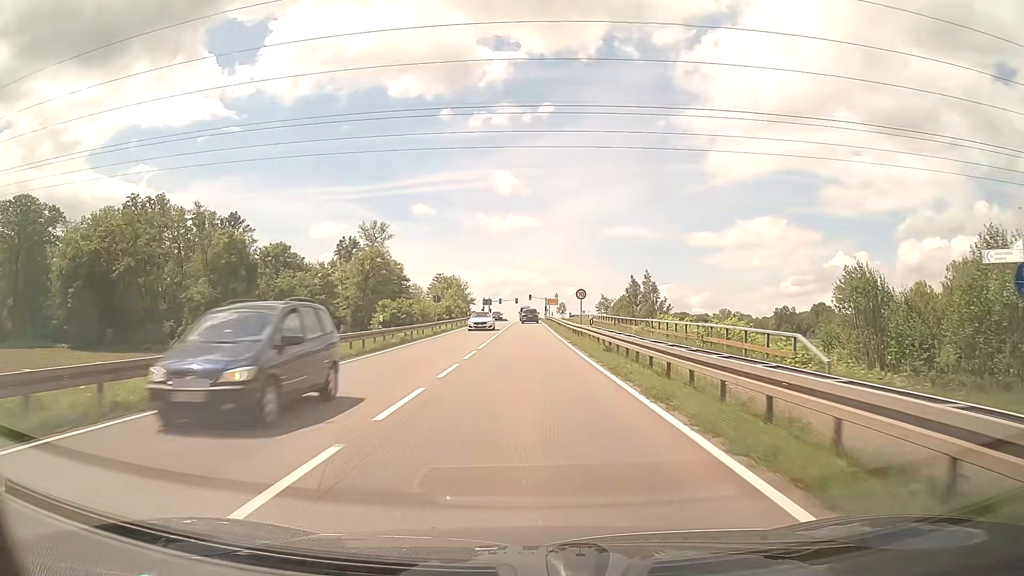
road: secondary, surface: asphalt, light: Day
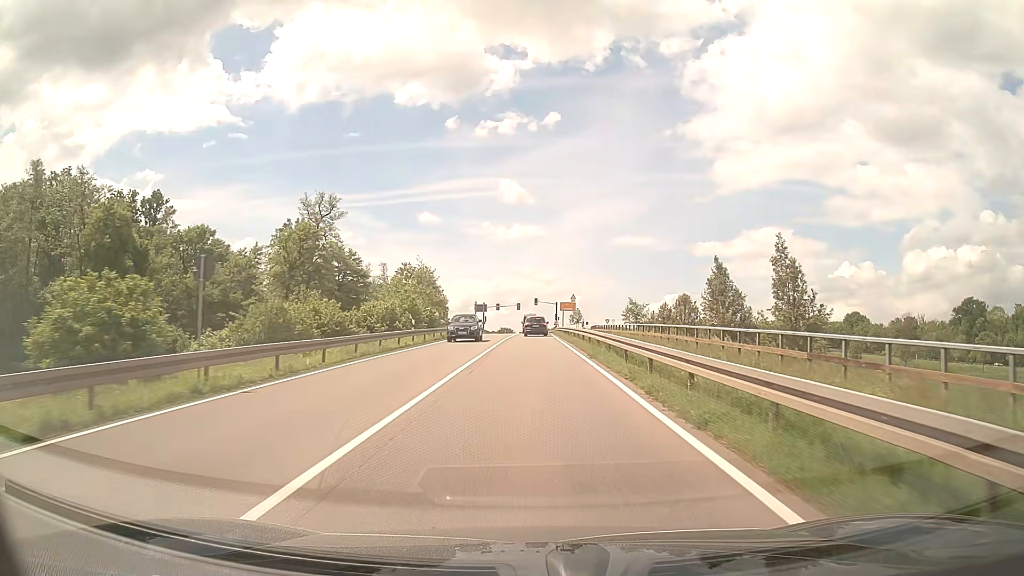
(-0.2, +36.8) m; 0°
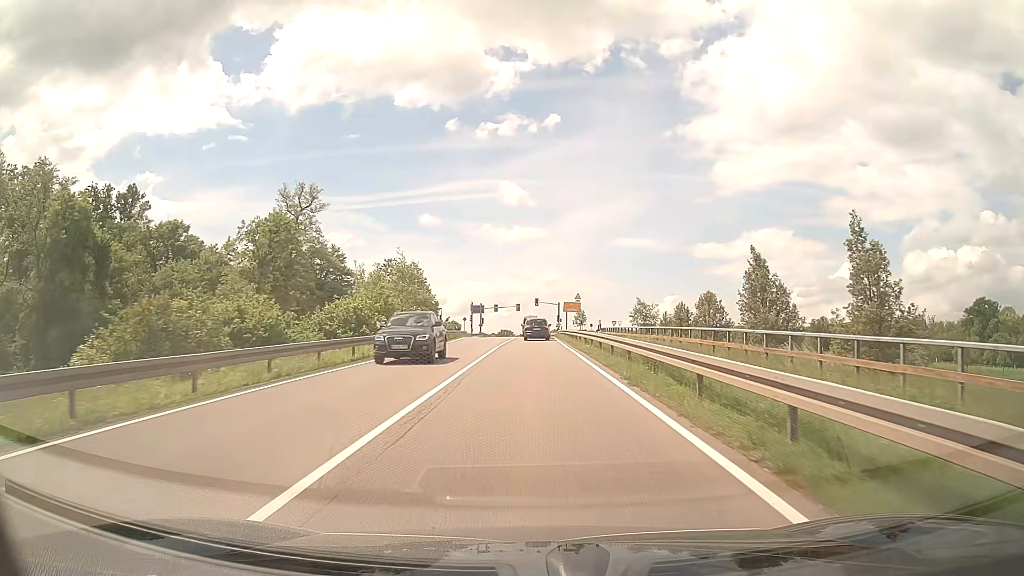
(0.0, +8.5) m; 0°
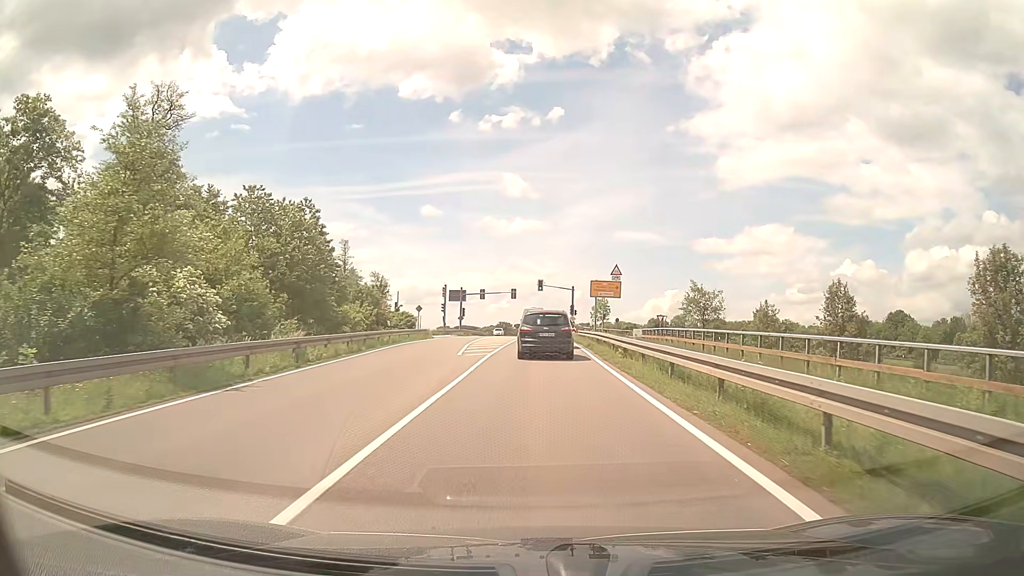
(0.0, +36.1) m; 0°
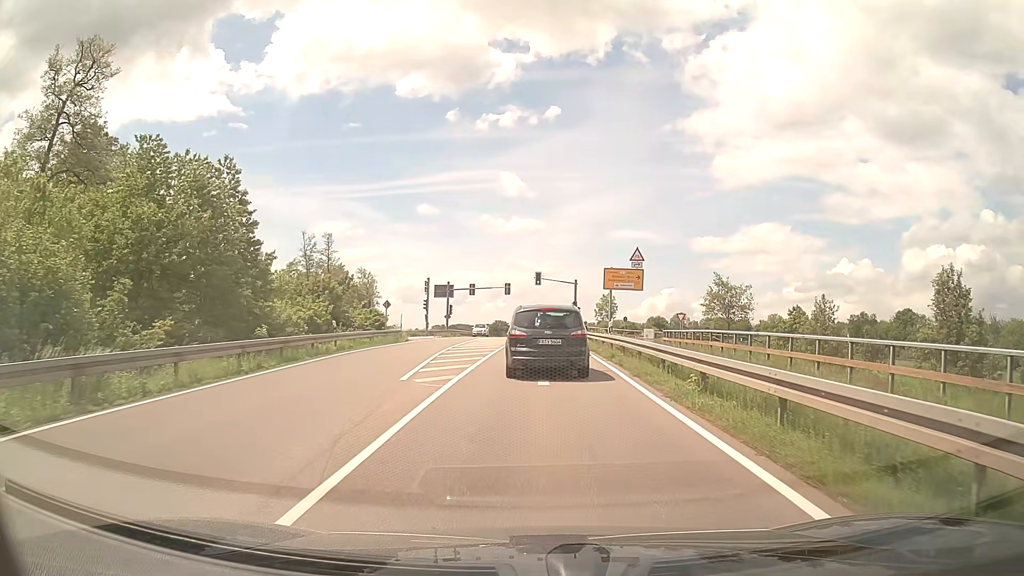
(0.0, +10.4) m; 0°
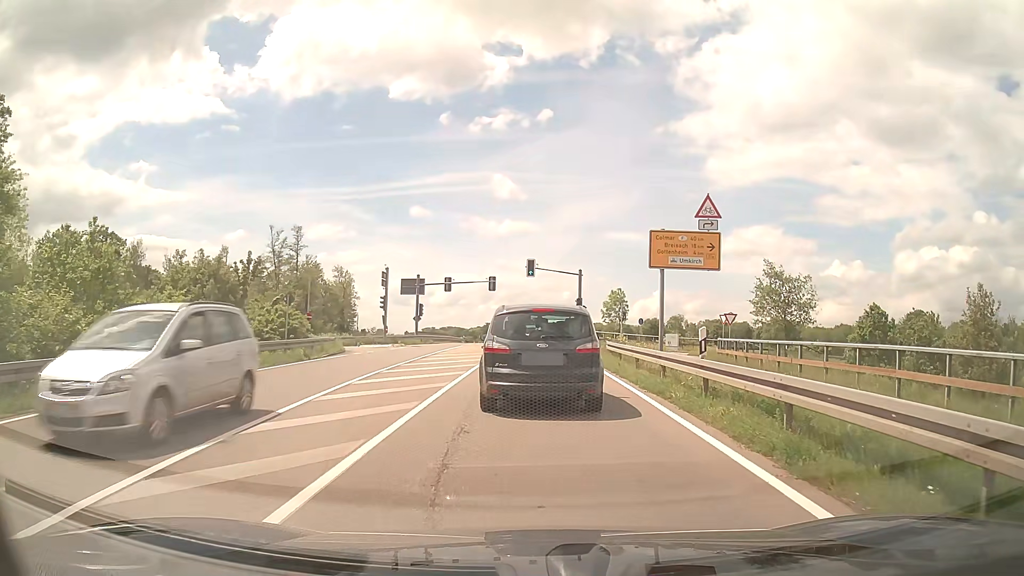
(+0.1, +15.9) m; +1°
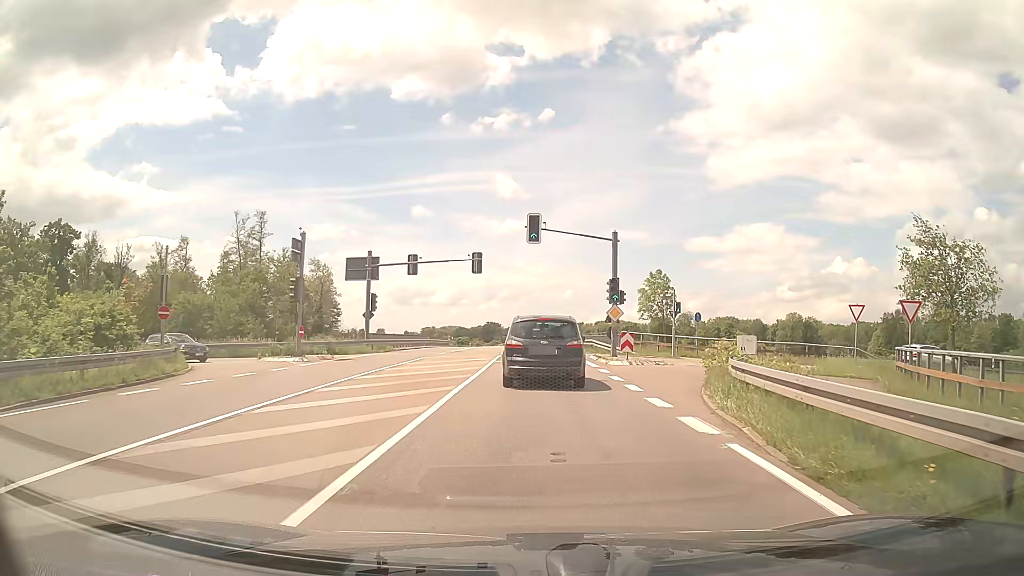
(0.0, +20.4) m; -1°
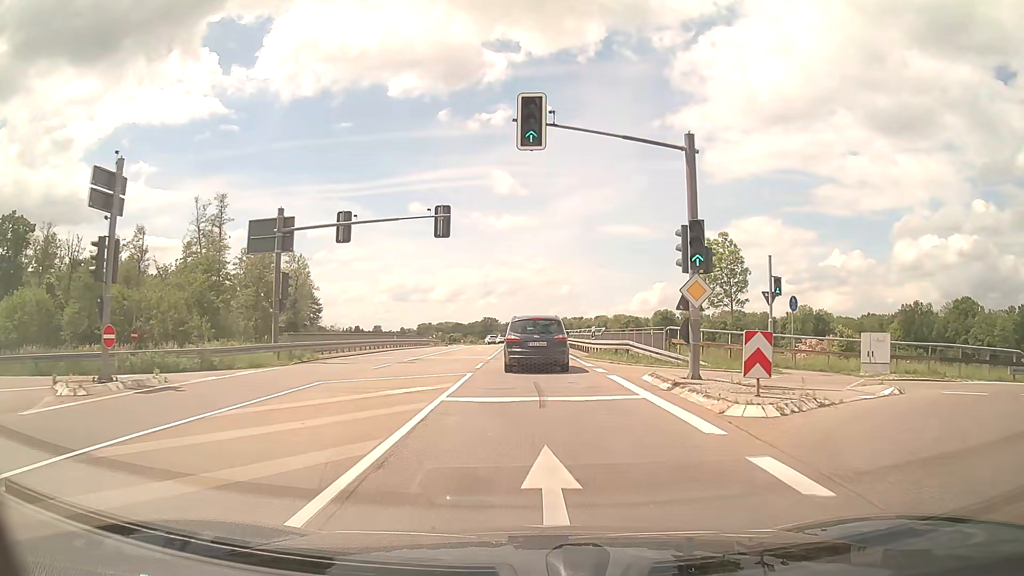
(+0.3, +16.0) m; +1°
(0, +10) (0, +20) (0, +30) (0, +40) (0, +50) (-1, +60) (-1, +70) (-2, +80) (-3, +90) (-4, +100) m
